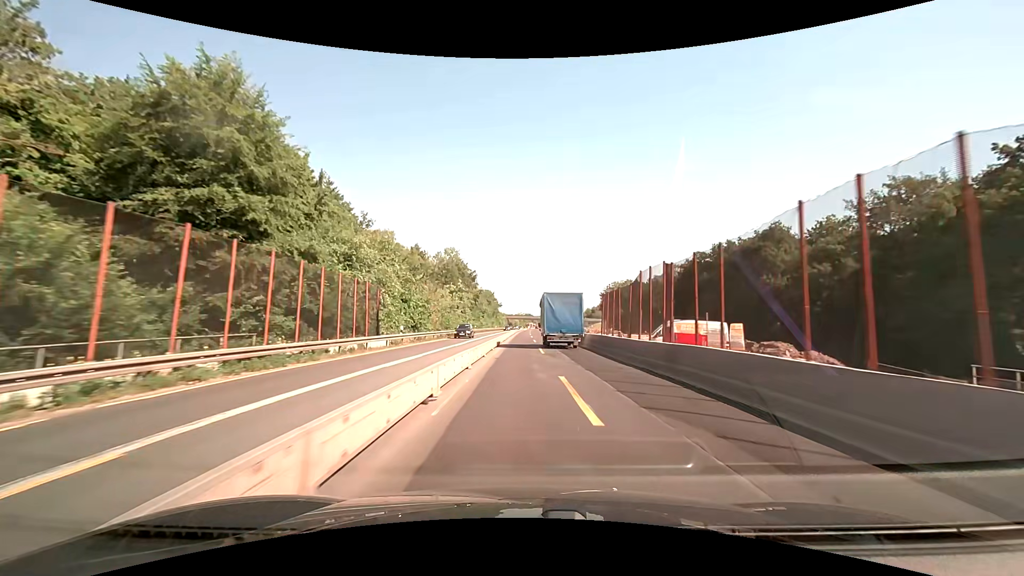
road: motorway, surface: concrete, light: Day
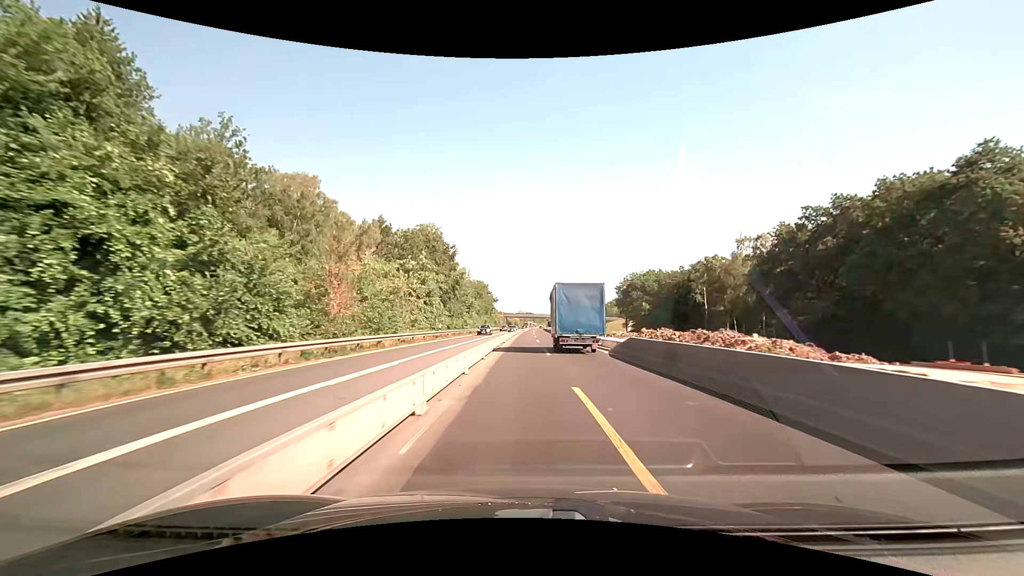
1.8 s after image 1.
(0.0, +38.1) m; 0°
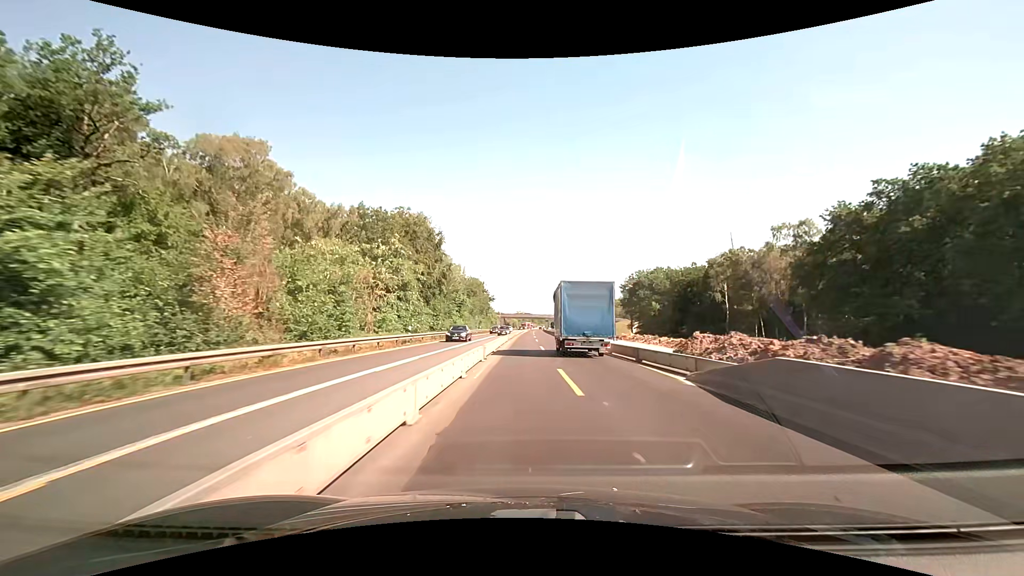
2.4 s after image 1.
(0.0, +12.7) m; 0°
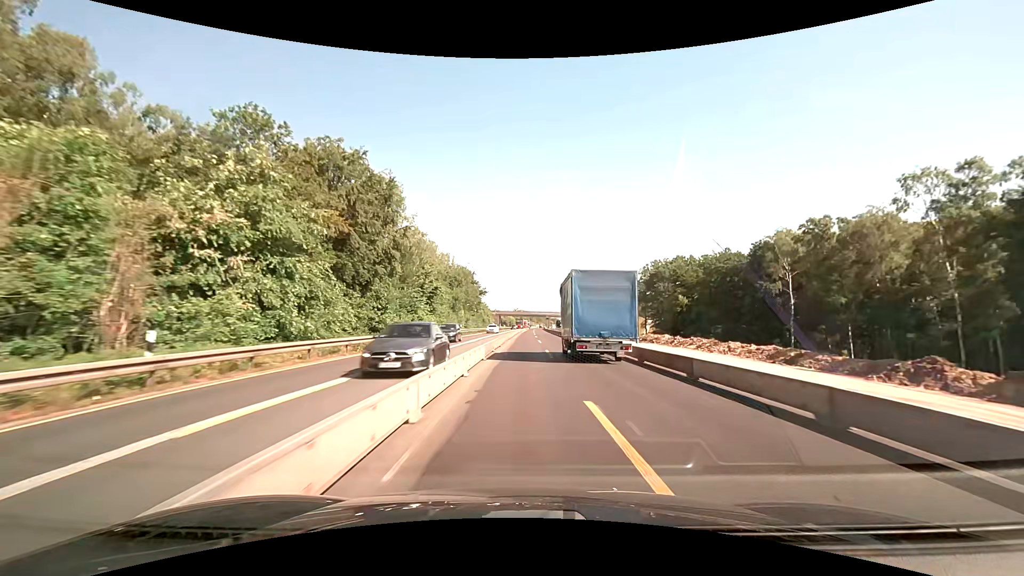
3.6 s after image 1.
(0.0, +25.3) m; 0°
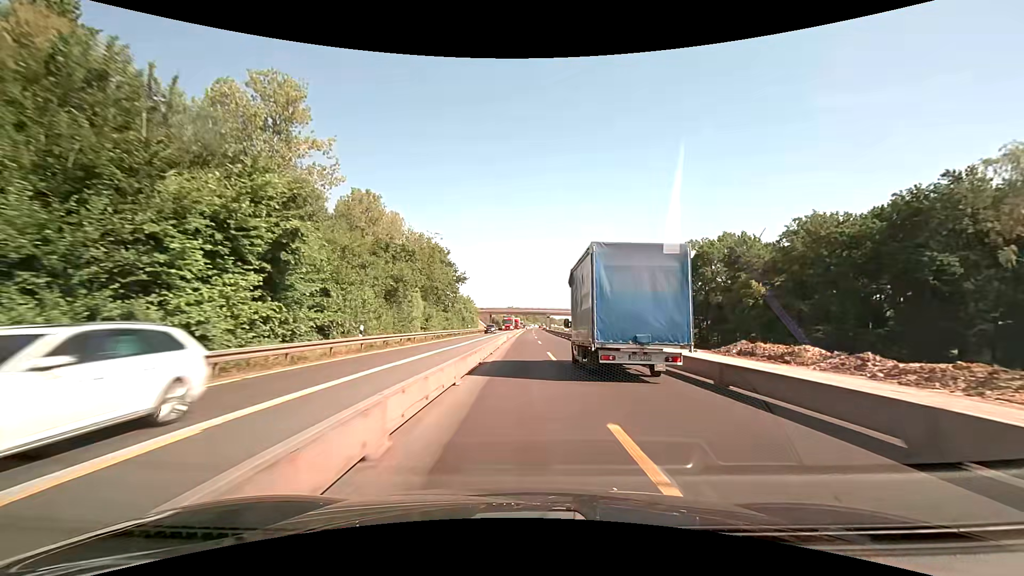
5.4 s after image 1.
(+0.2, +37.9) m; 0°
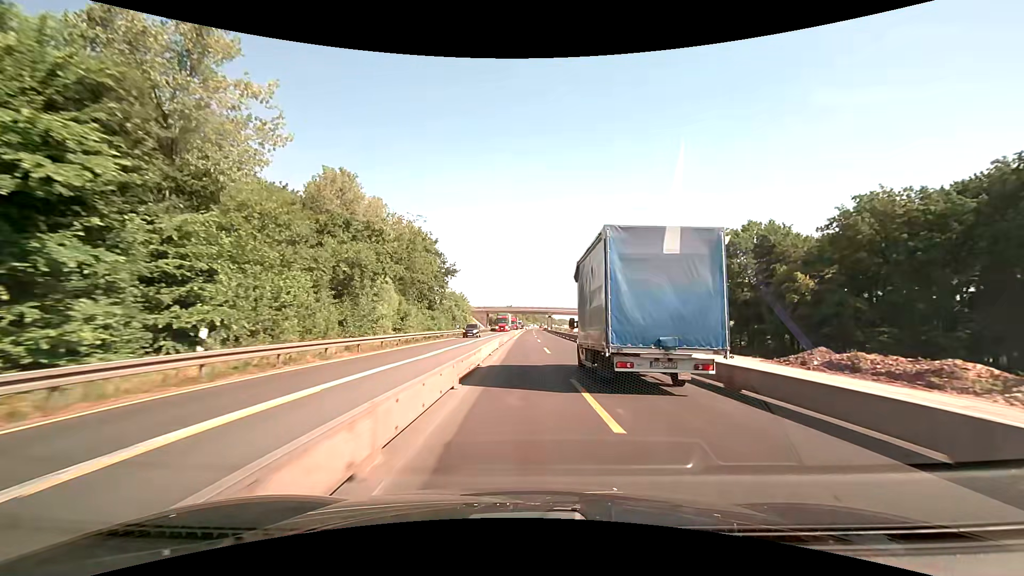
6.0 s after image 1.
(0.0, +12.7) m; 0°
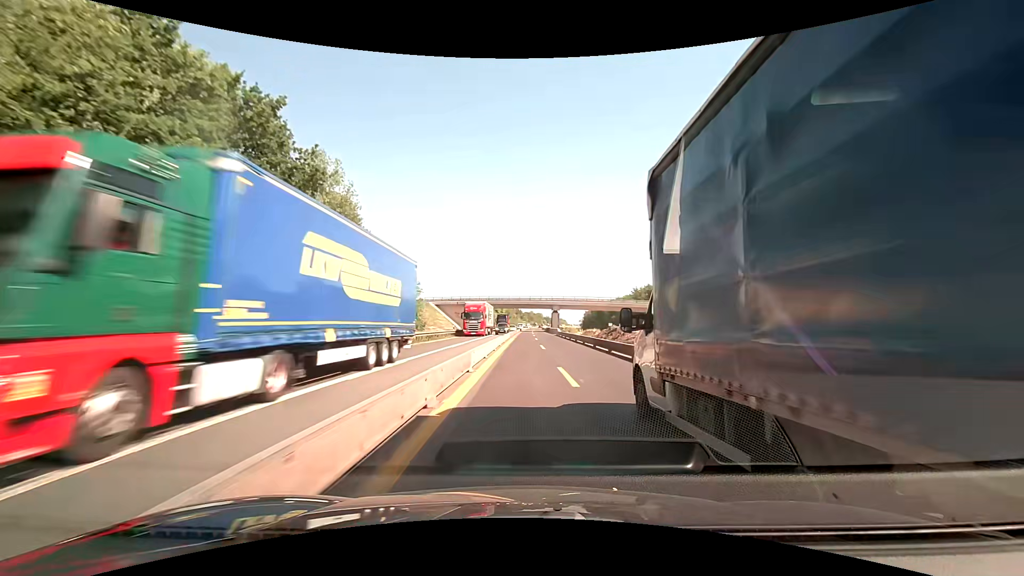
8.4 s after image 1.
(+0.4, +50.7) m; +1°
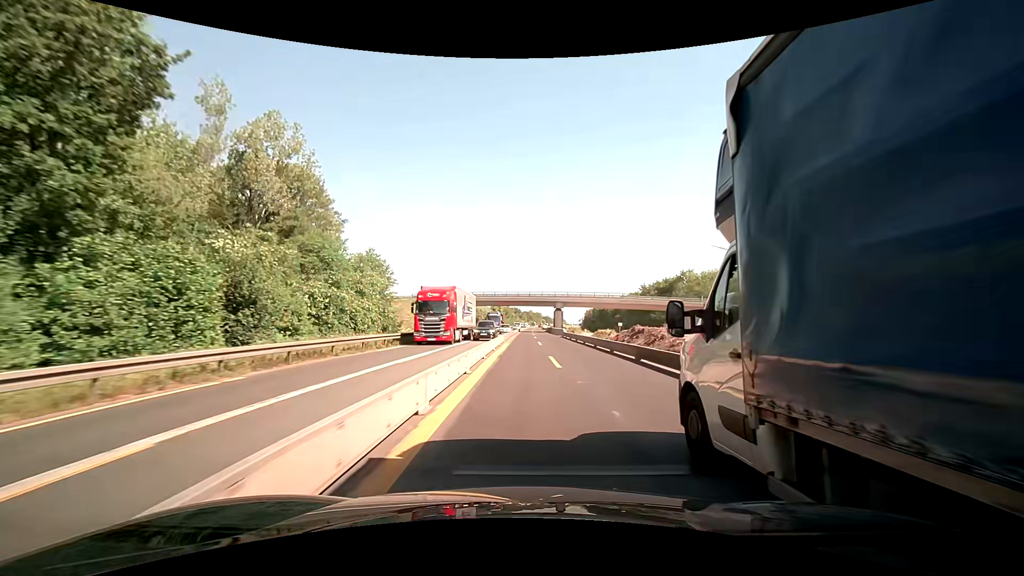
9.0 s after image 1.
(0.0, +12.7) m; 0°
(0, +10) (0, +20) (0, +30) (0, +40) (0, +50) (0, +60) (0, +70) (+1, +80) (+1, +90) (+1, +100) m
